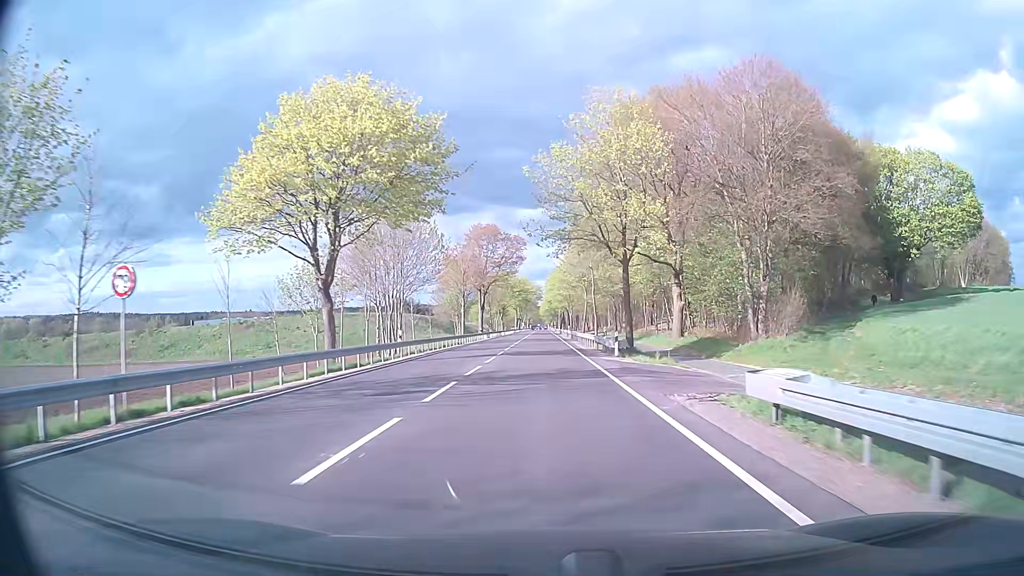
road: primary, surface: asphalt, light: Day
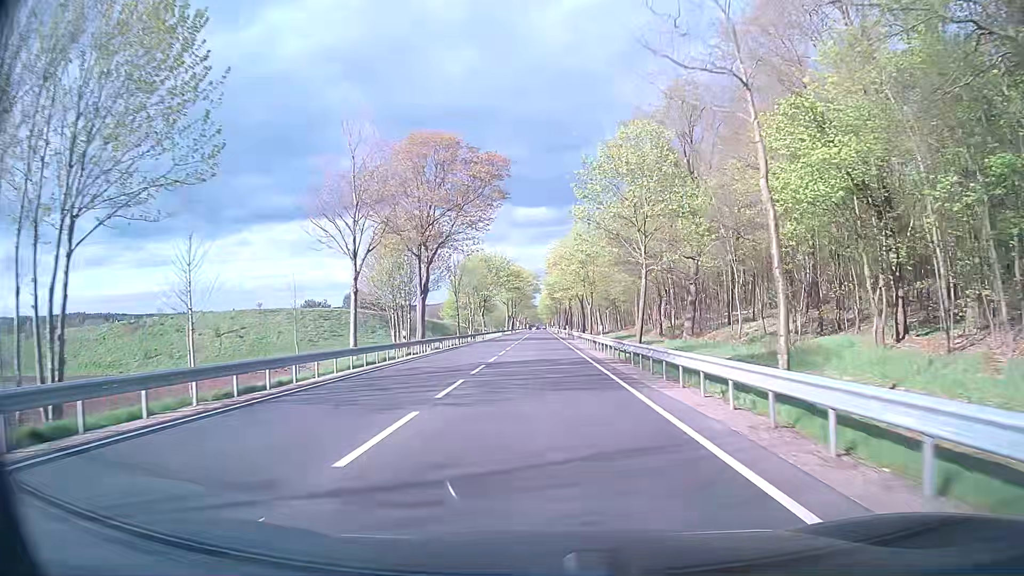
(0.0, +43.2) m; 0°
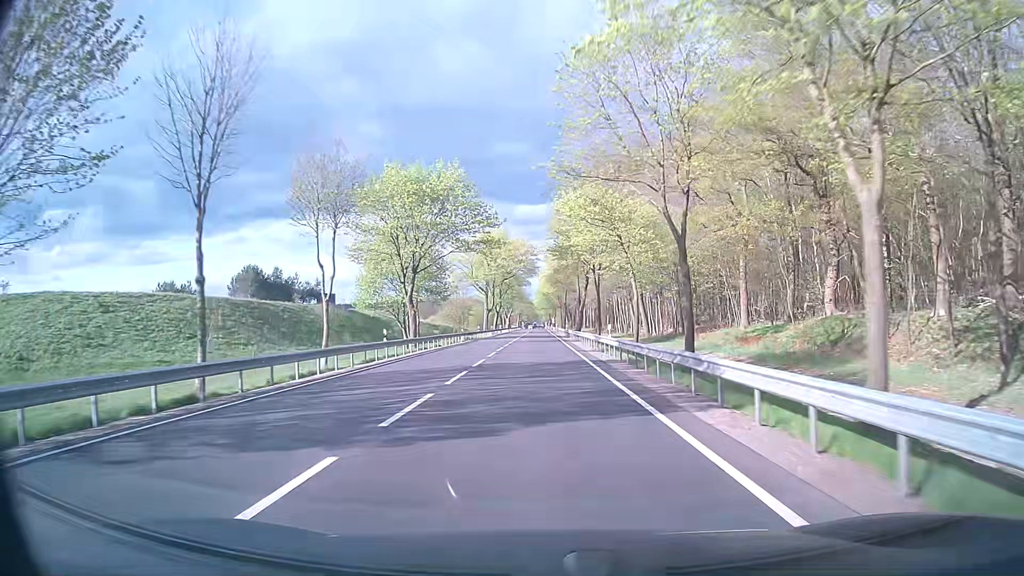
(-0.1, +54.0) m; 0°
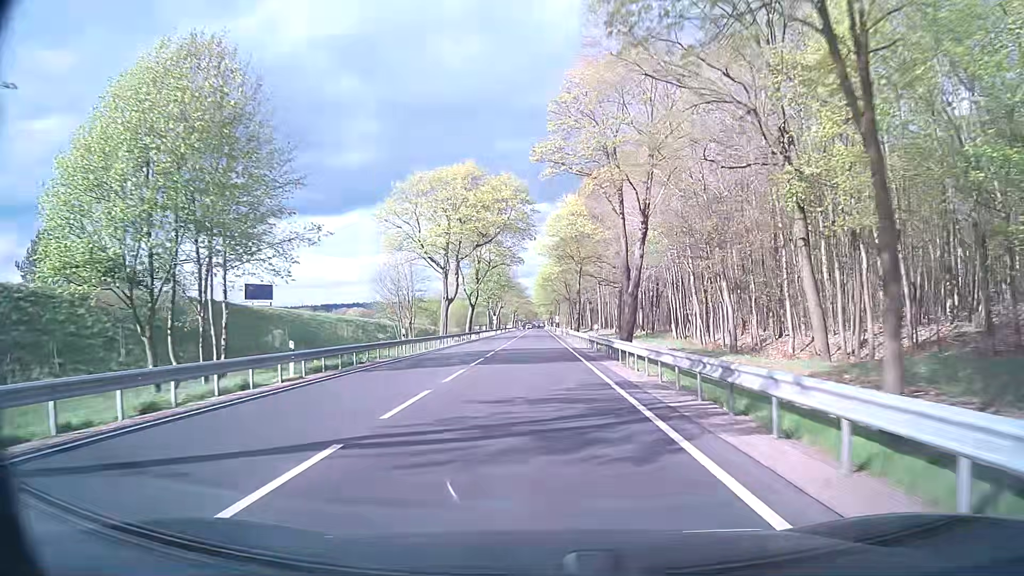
(+0.1, +43.2) m; 0°
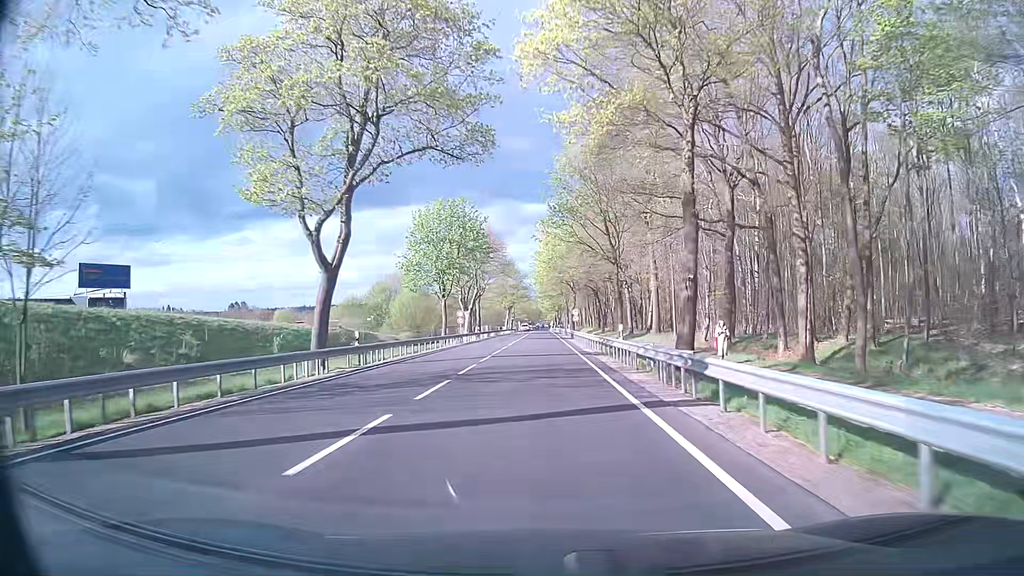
(-0.4, +53.9) m; -1°
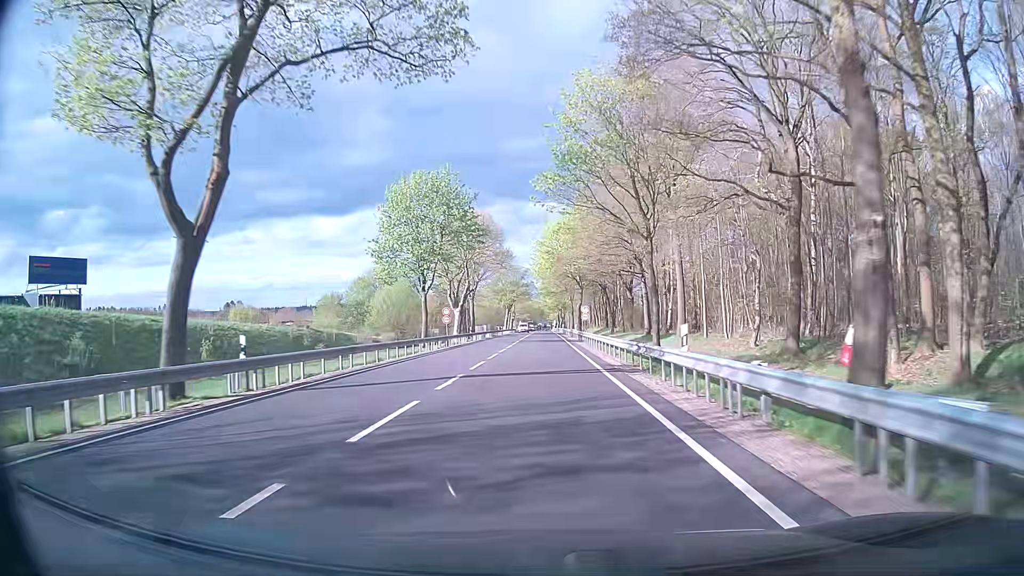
(0.0, +10.8) m; 0°
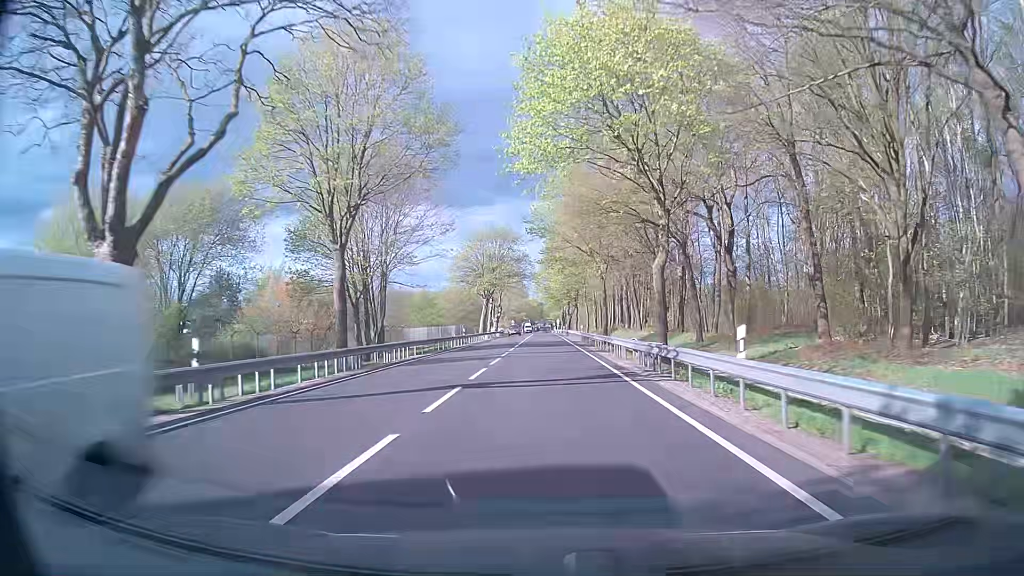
(-0.2, +53.7) m; 0°
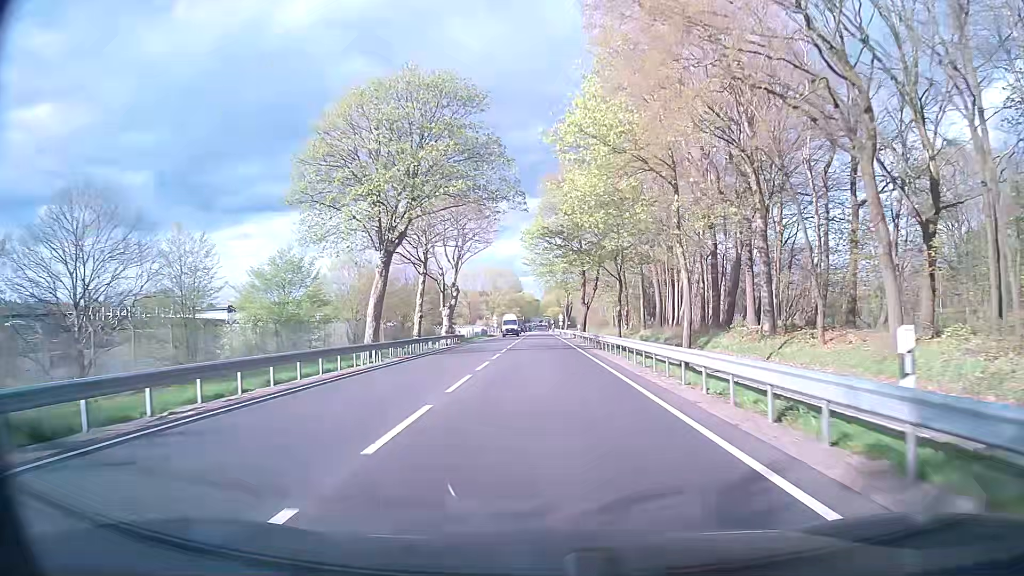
(+0.1, +53.7) m; +1°
(0, +10) (0, +20) (0, +30) (0, +40) (0, +50) (0, +60) (0, +70) (-1, +80) (-1, +90) (-1, +100) m
